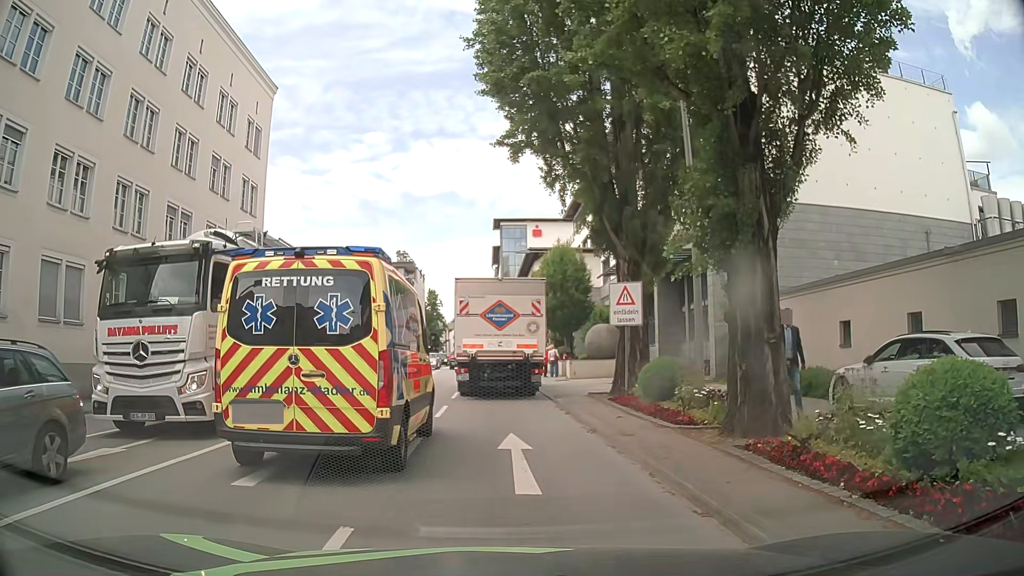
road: primary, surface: asphalt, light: Day
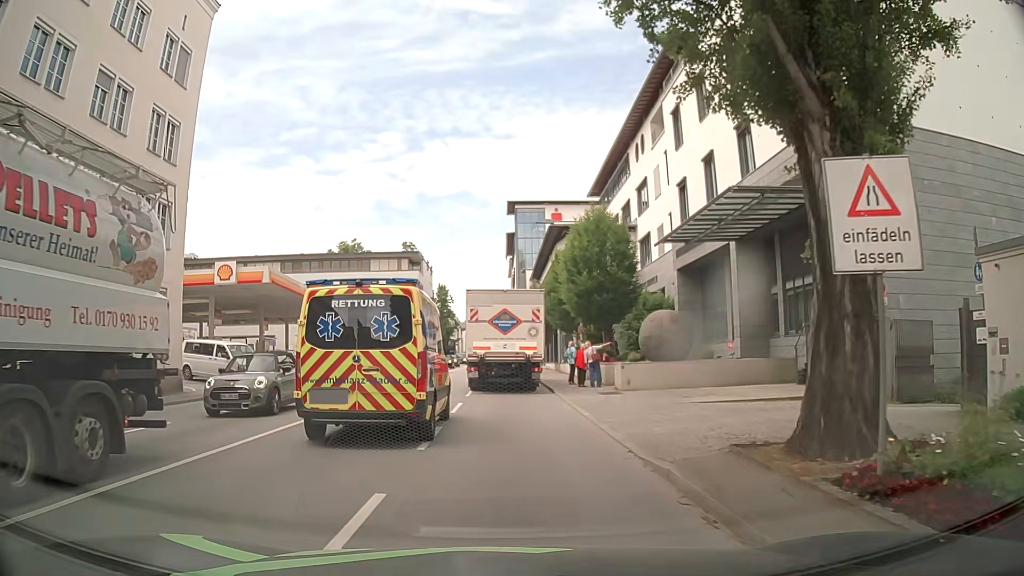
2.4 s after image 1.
(+0.1, +11.1) m; +1°
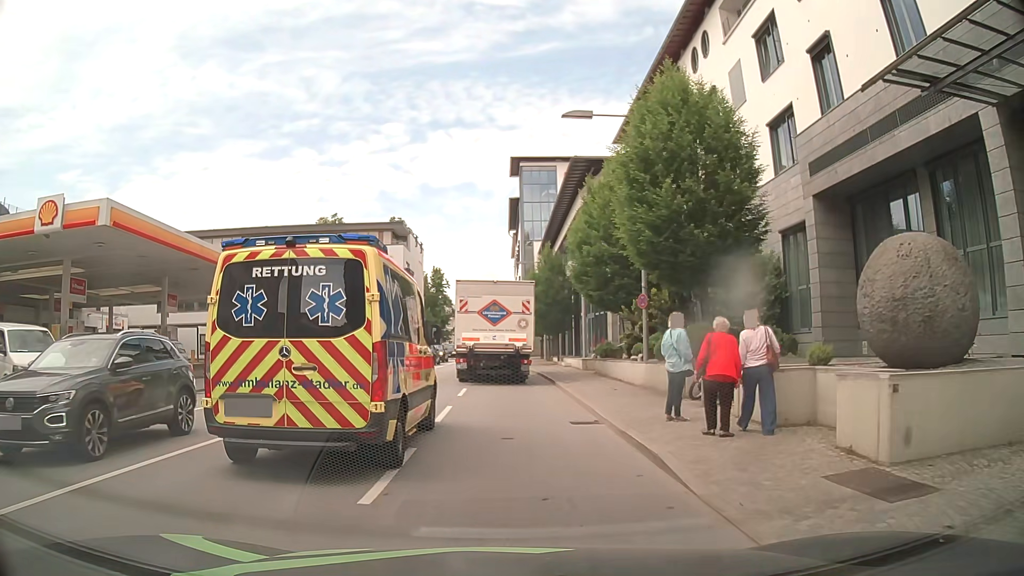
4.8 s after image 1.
(-0.2, +15.8) m; -1°
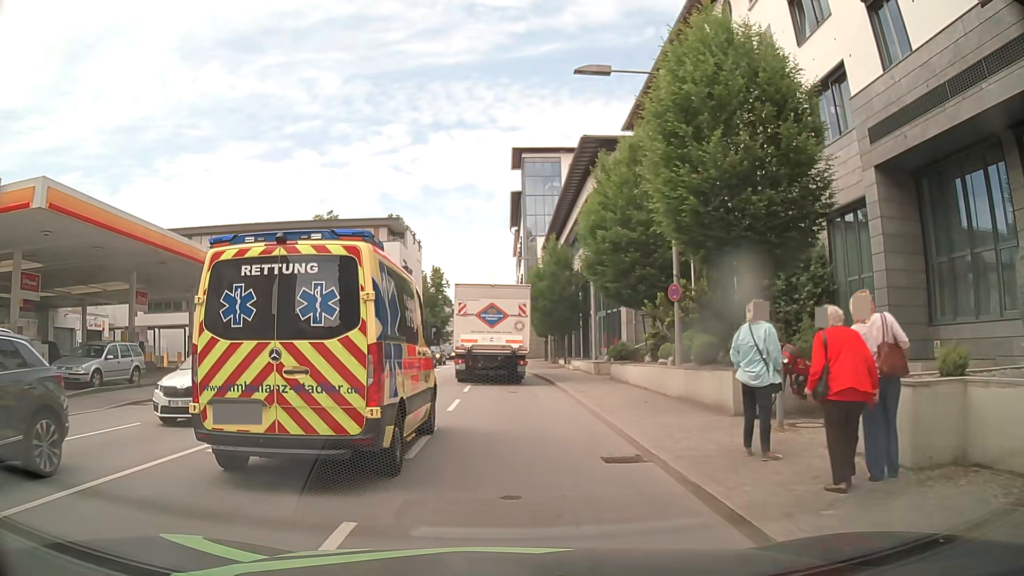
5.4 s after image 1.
(0.0, +3.6) m; 0°
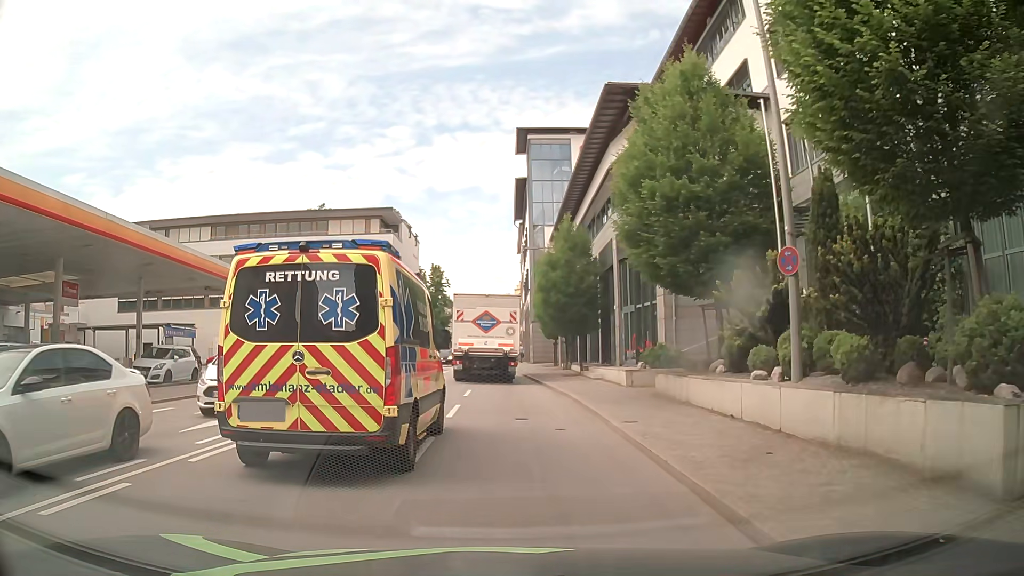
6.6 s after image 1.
(-0.1, +6.7) m; -1°
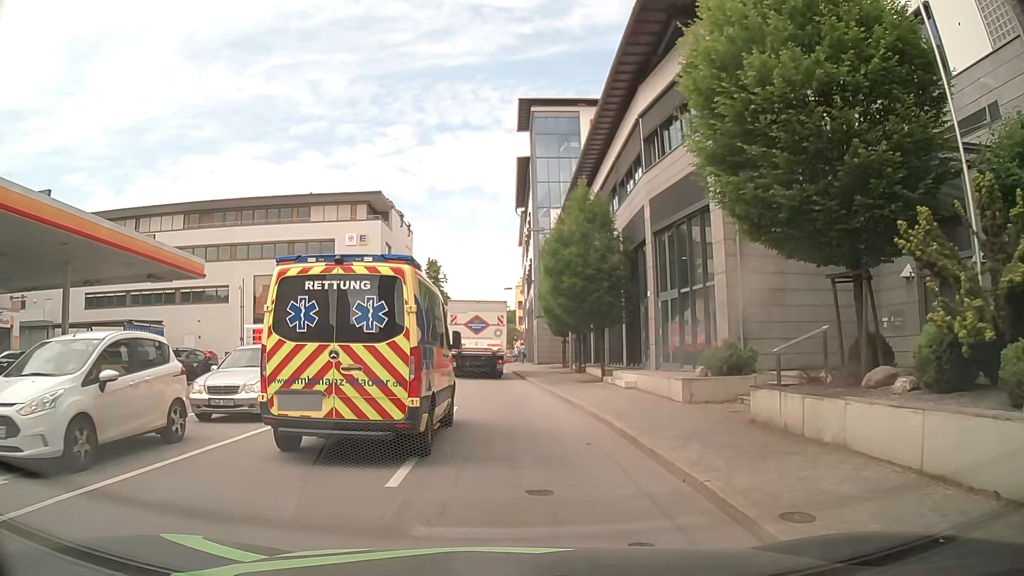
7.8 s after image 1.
(0.0, +6.8) m; 0°
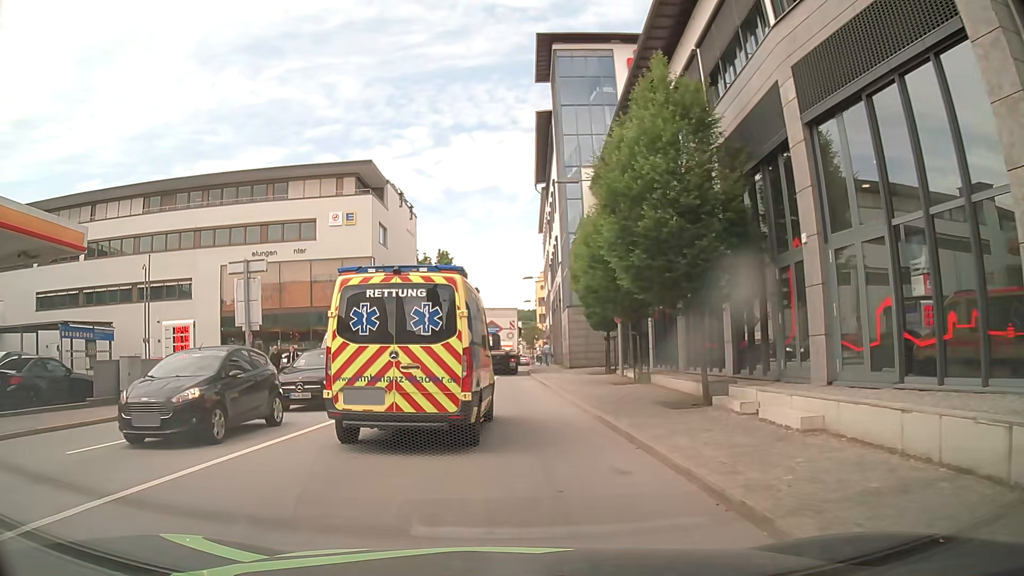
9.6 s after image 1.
(-0.1, +11.2) m; -2°
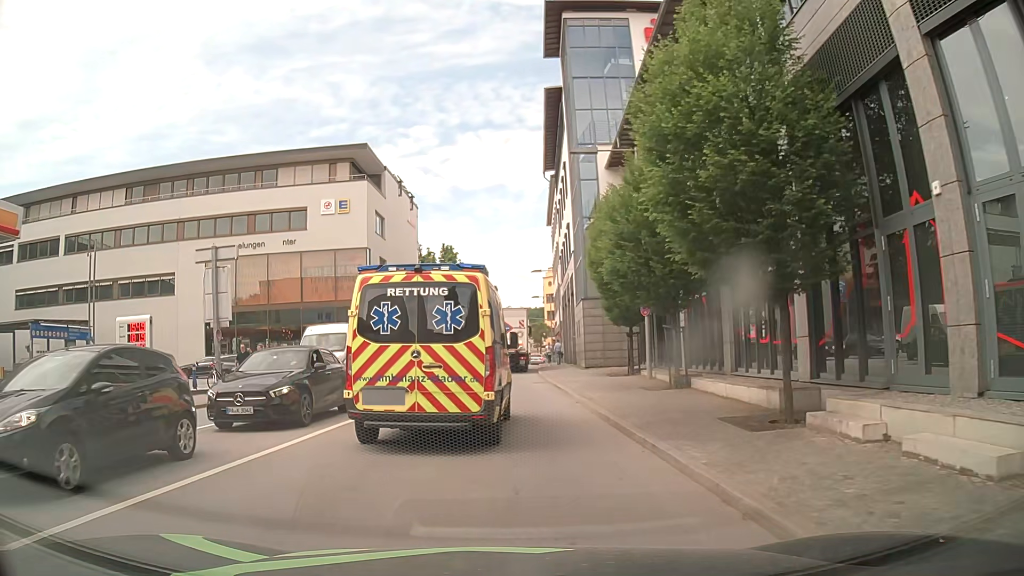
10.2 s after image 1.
(0.0, +4.0) m; -1°
